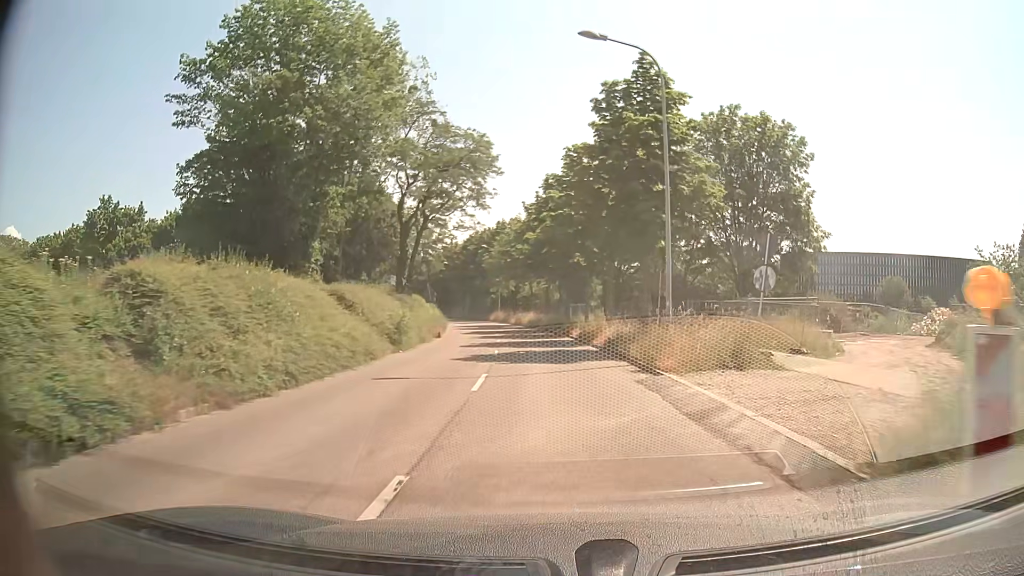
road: tertiary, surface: asphalt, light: Day
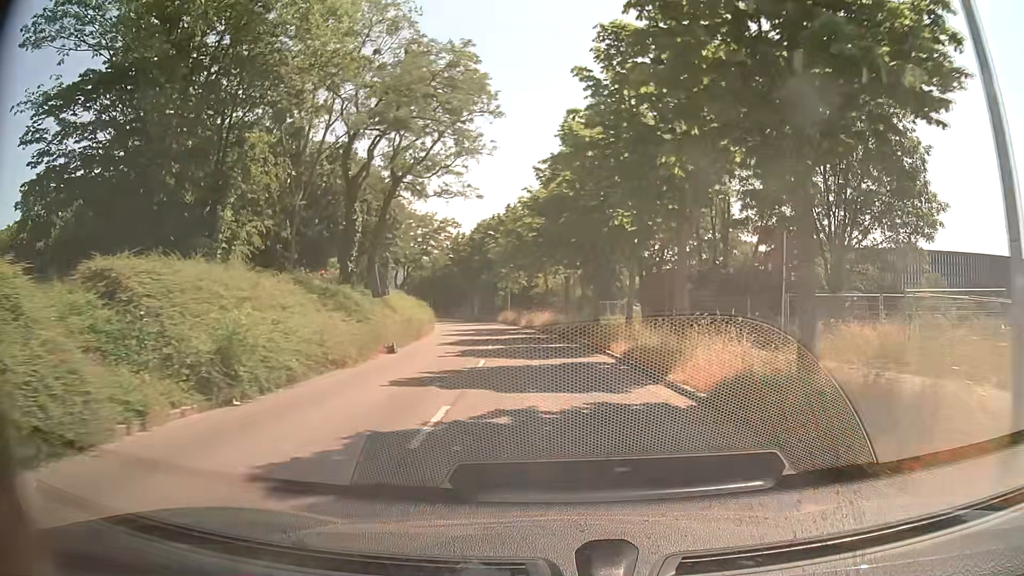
(-0.2, +13.9) m; -2°
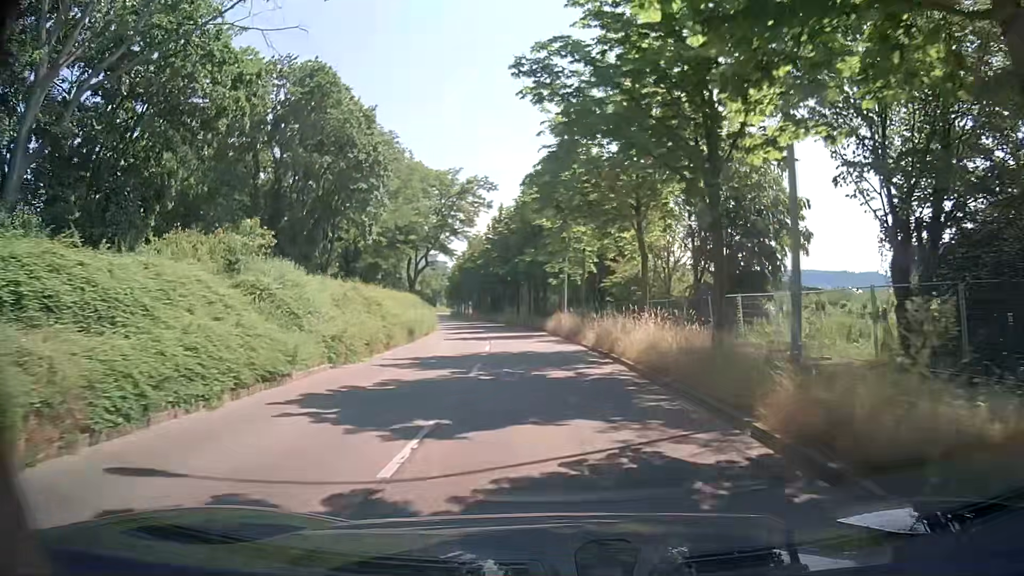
(-1.2, +28.2) m; -4°
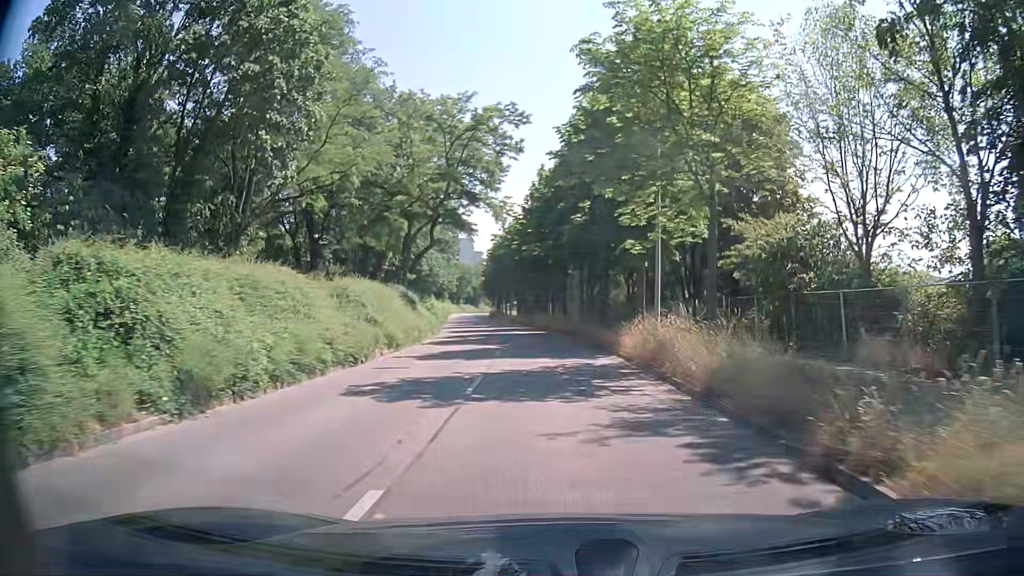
(-1.3, +21.4) m; -5°
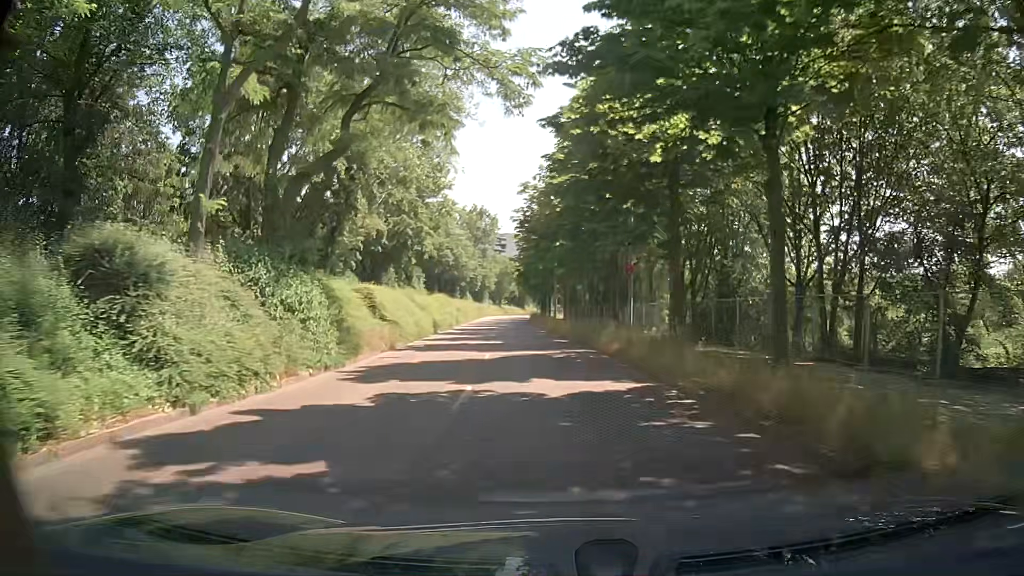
(-1.3, +28.9) m; -5°
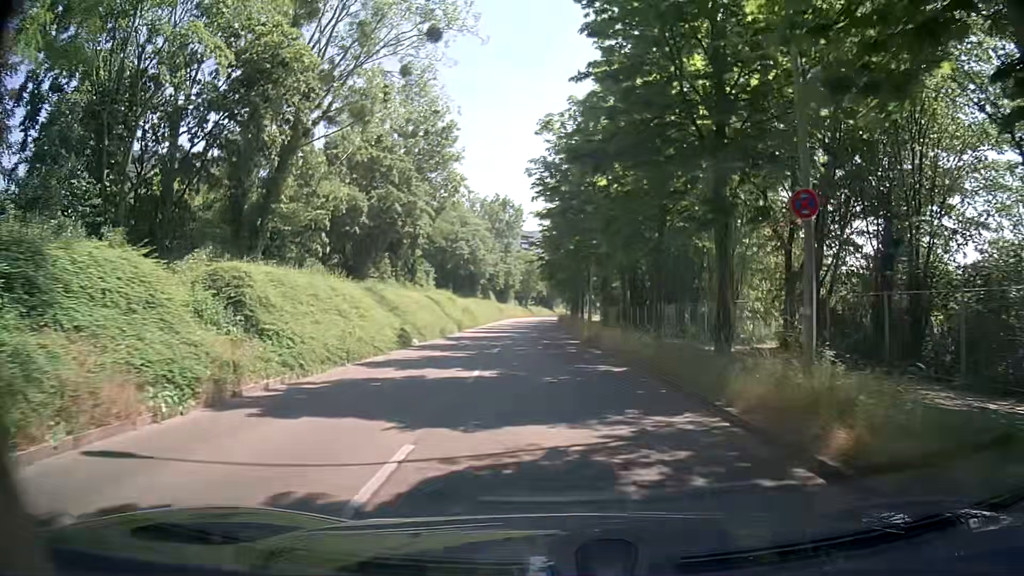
(-0.3, +14.5) m; -1°
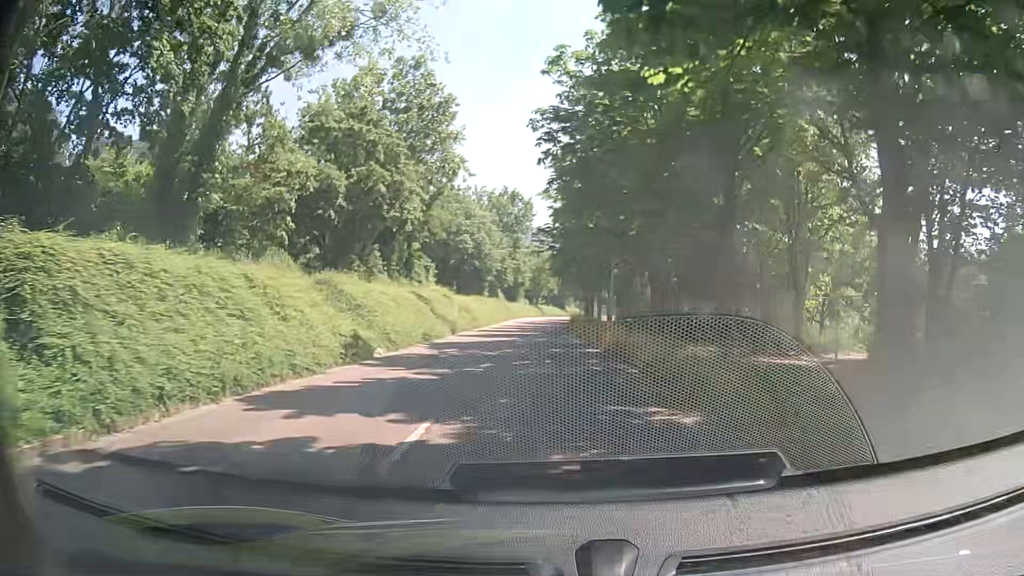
(-0.2, +7.2) m; -2°
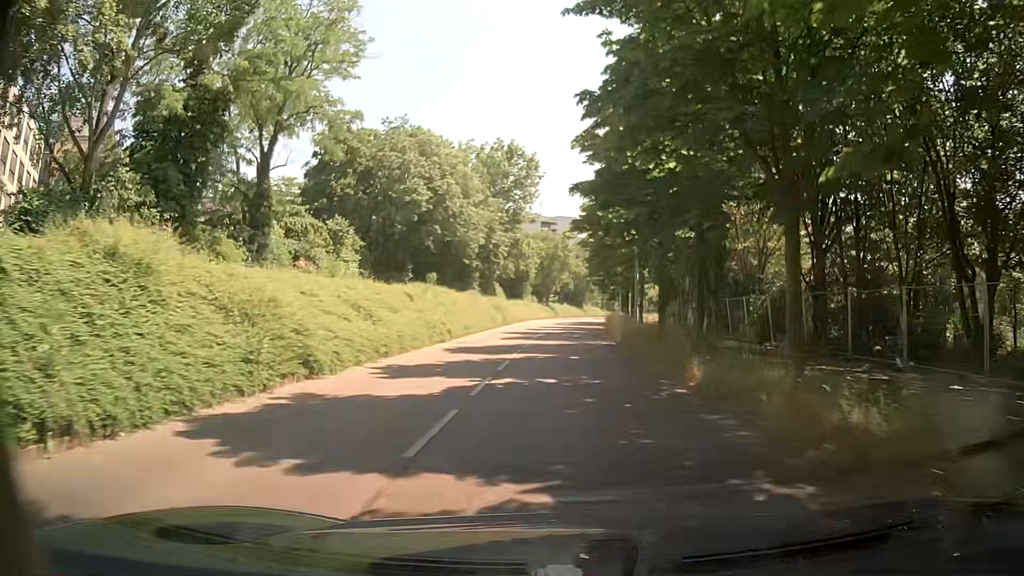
(-0.4, +35.3) m; 0°
(0, +10) (0, +20) (0, +30) (+1, +40) (+1, +50) (+2, +60) (+2, +70) (+3, +80) (+4, +90) (+6, +100) m
